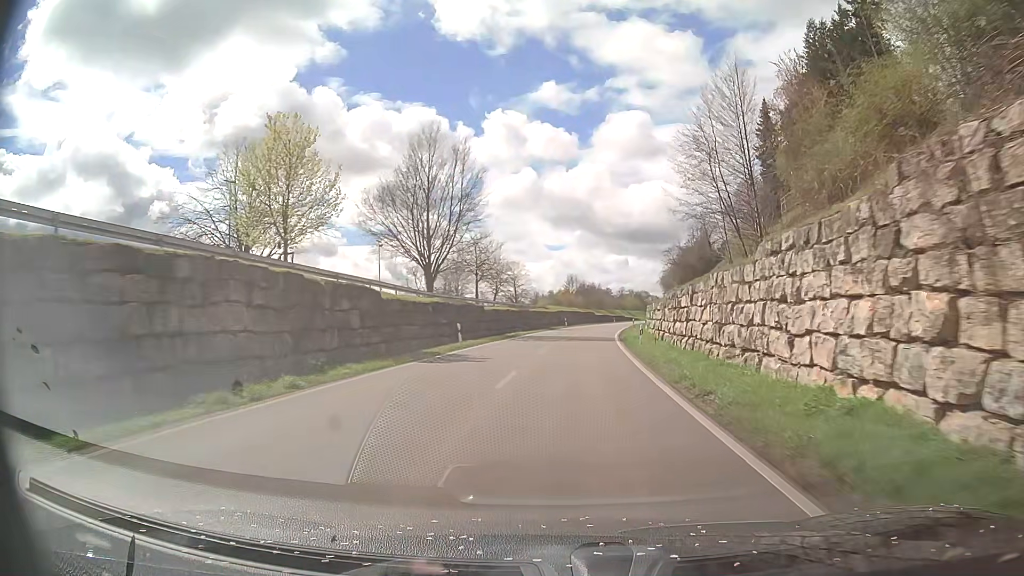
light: Day
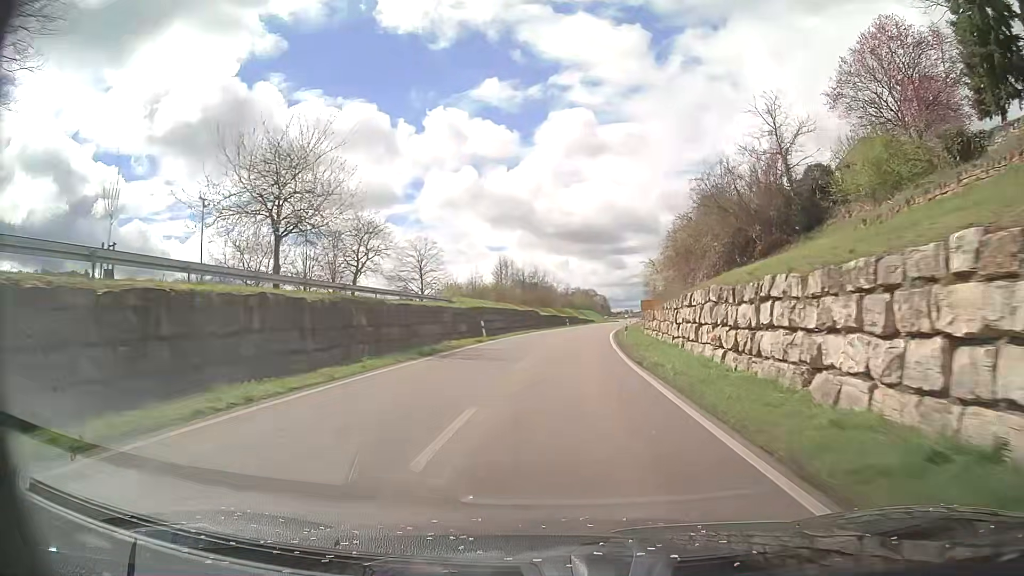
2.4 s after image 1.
(+2.0, +42.1) m; +5°
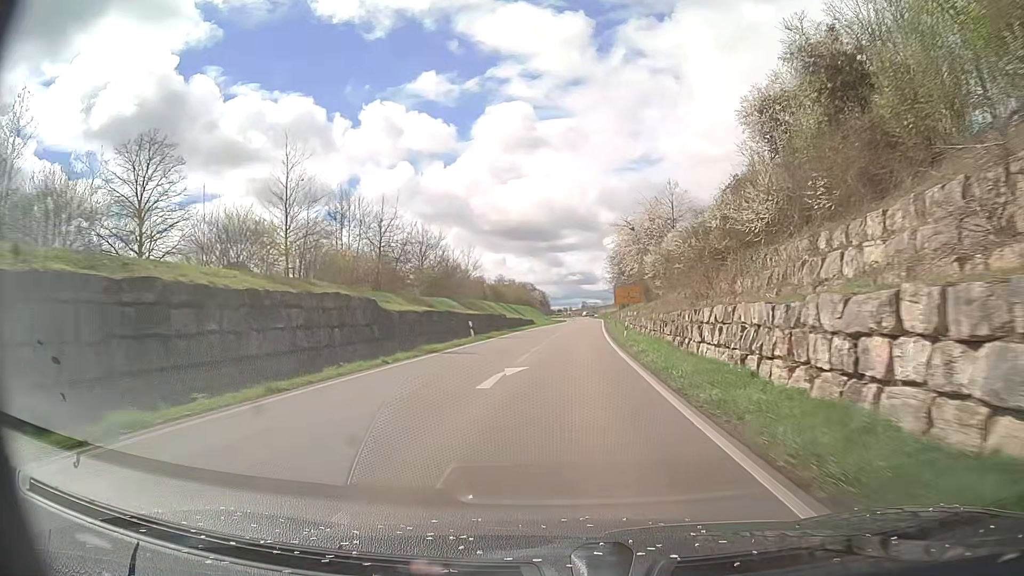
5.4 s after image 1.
(+2.8, +52.8) m; +5°
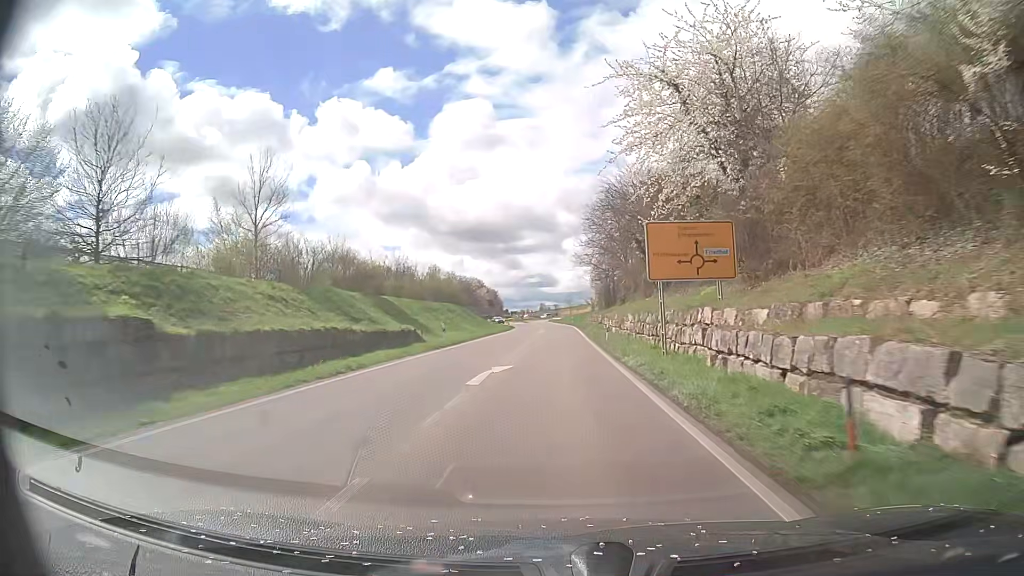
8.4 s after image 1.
(+2.3, +53.0) m; +4°
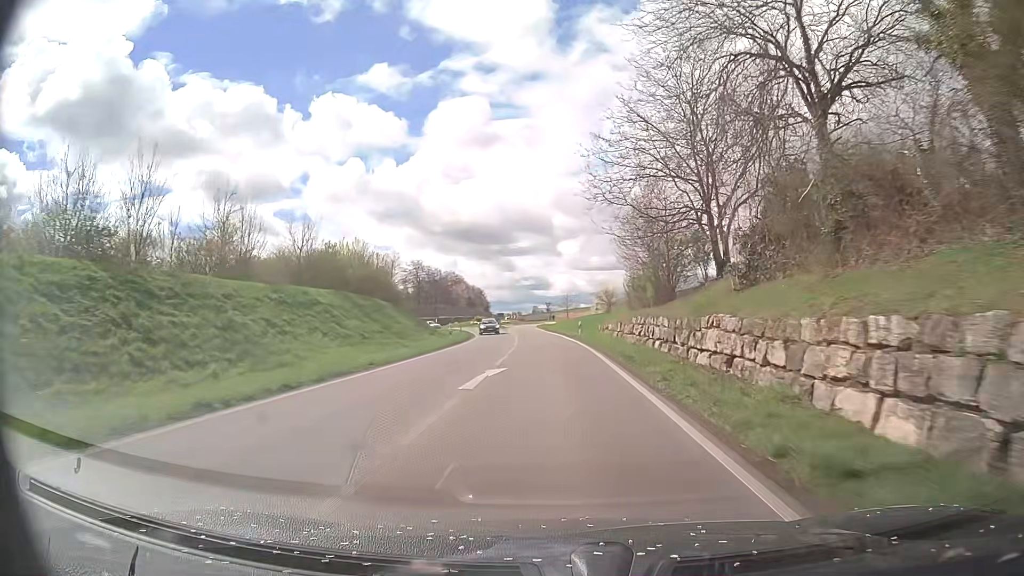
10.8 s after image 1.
(+0.1, +42.5) m; 0°
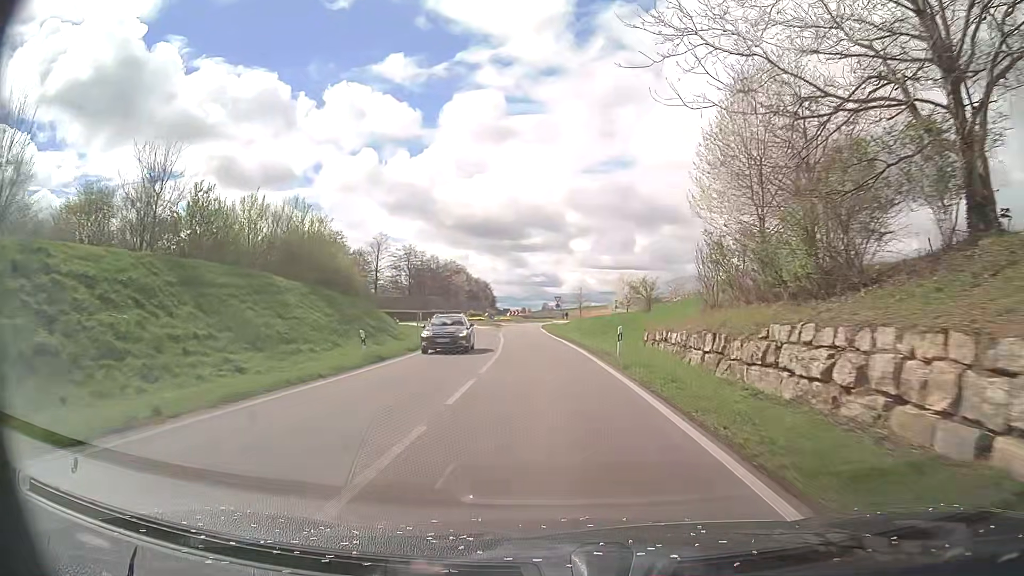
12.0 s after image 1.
(-0.1, +20.7) m; -1°
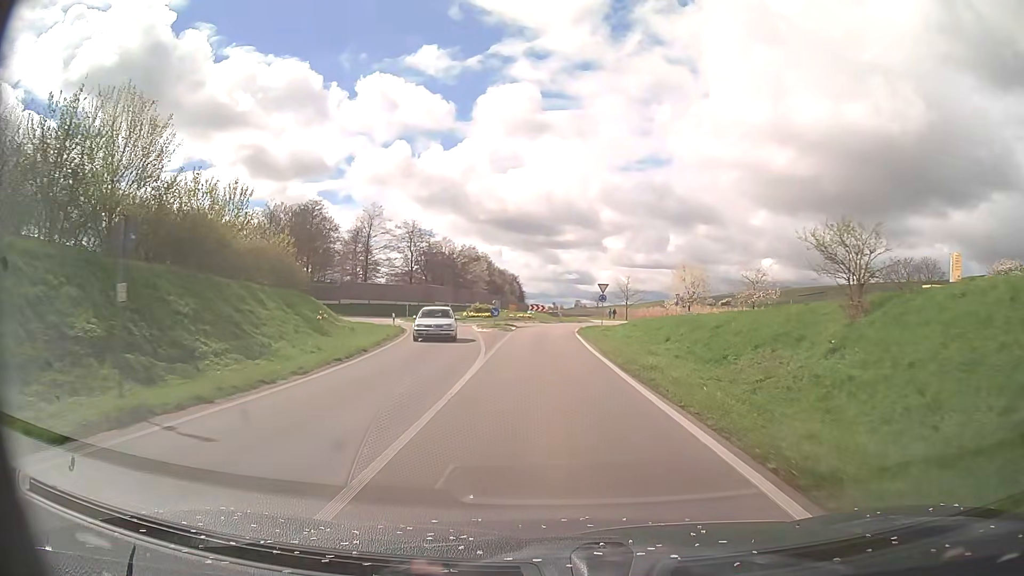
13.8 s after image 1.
(-0.5, +26.9) m; -2°
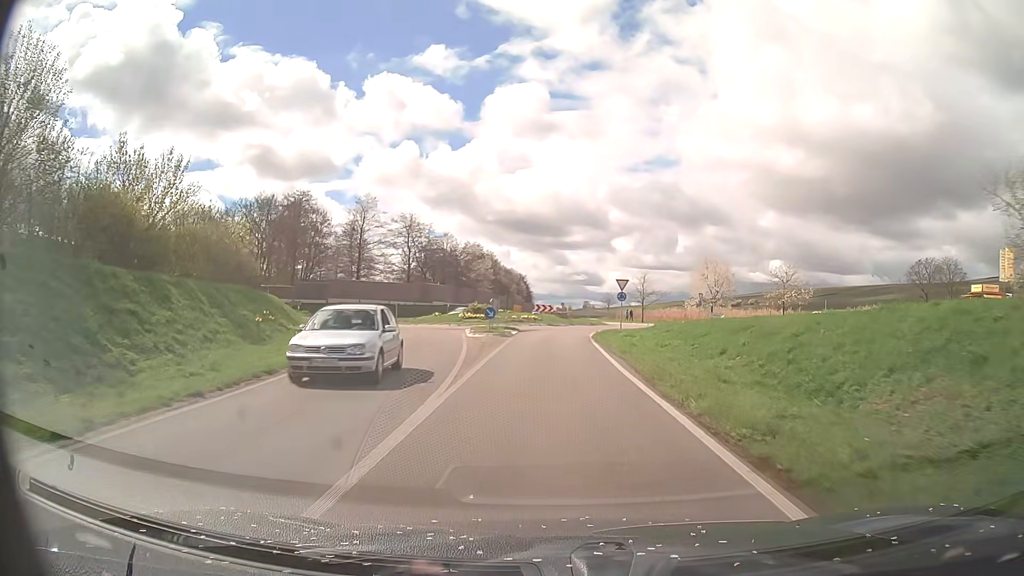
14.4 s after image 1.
(-0.1, +8.0) m; -1°
